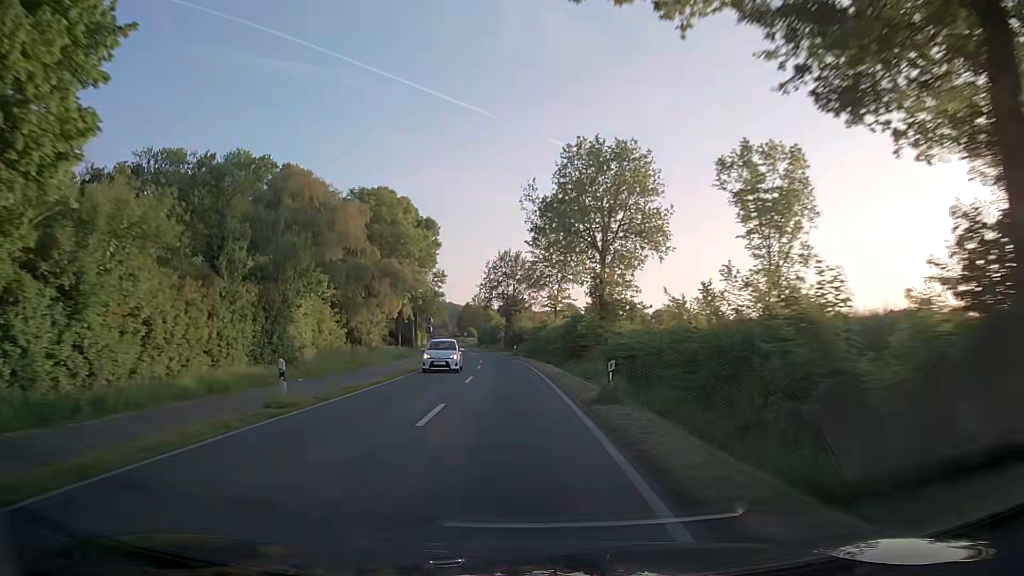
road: secondary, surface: asphalt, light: Day
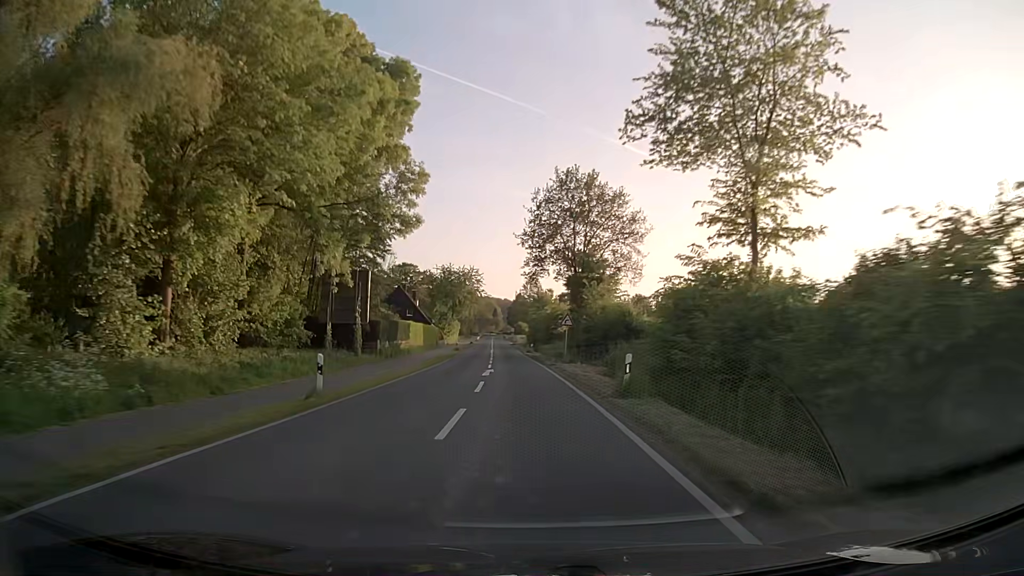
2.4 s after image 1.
(-1.9, +50.2) m; -5°
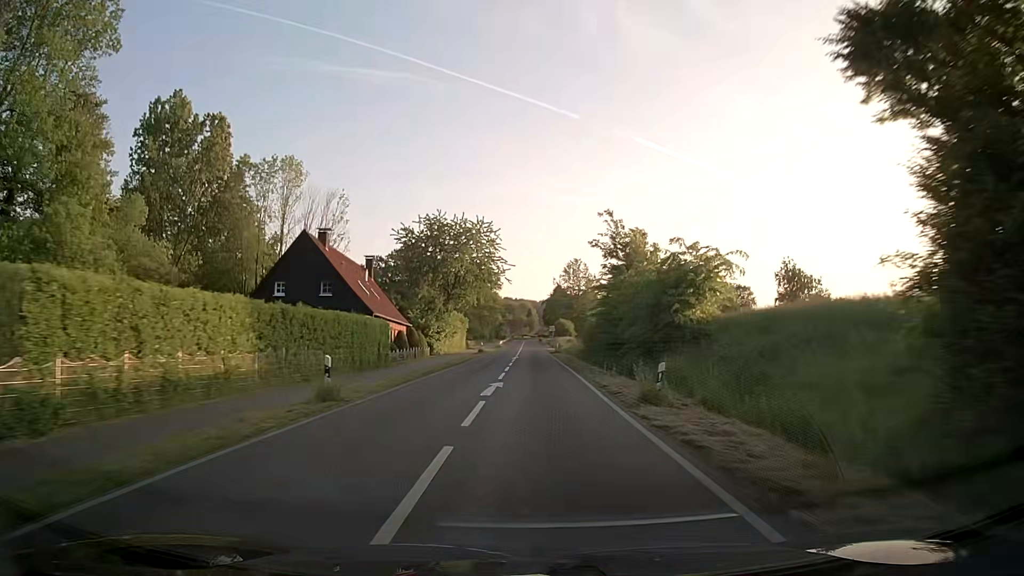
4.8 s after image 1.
(-1.4, +51.3) m; -3°
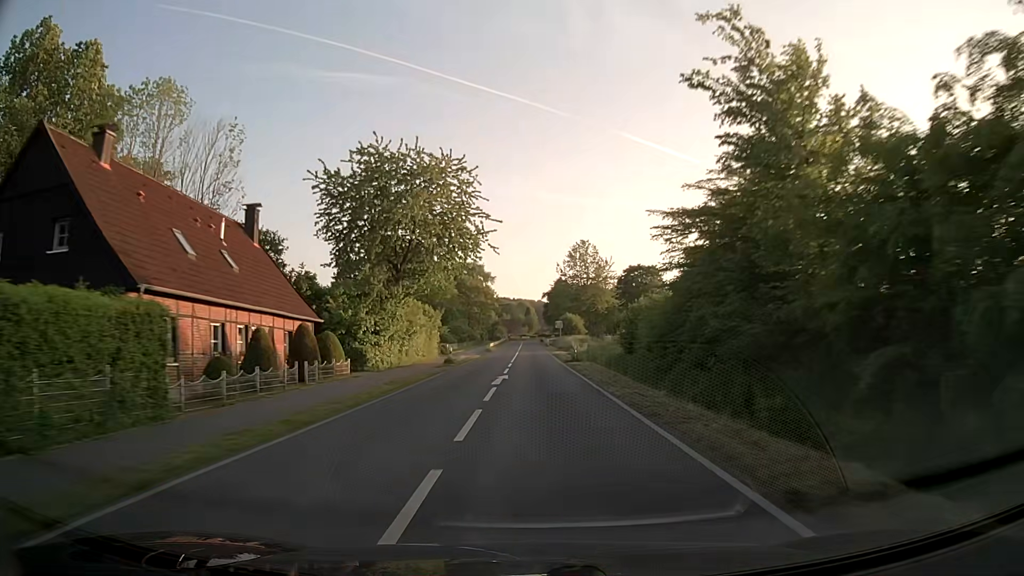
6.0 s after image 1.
(0.0, +25.5) m; 0°
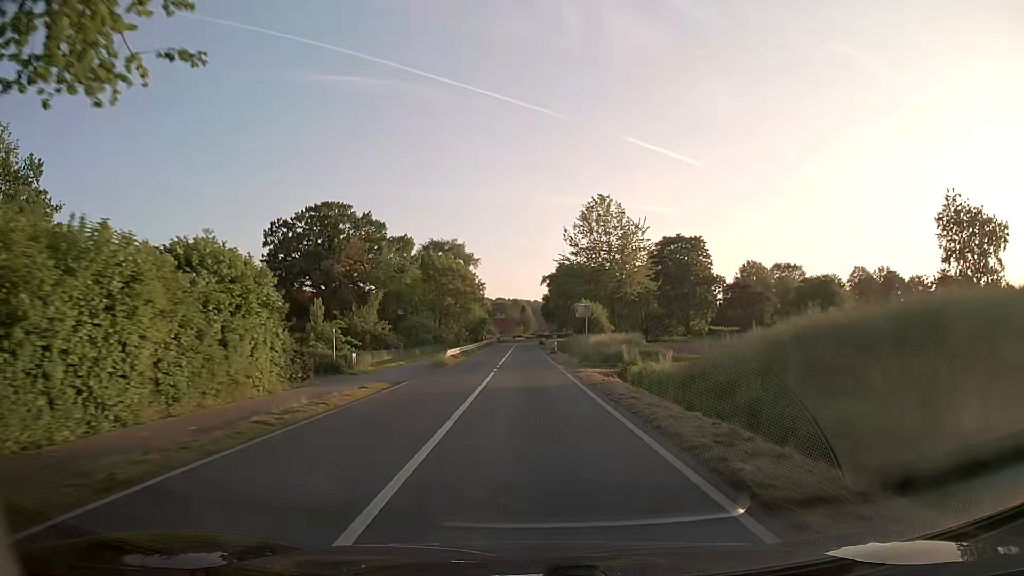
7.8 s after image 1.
(+0.3, +37.5) m; +1°
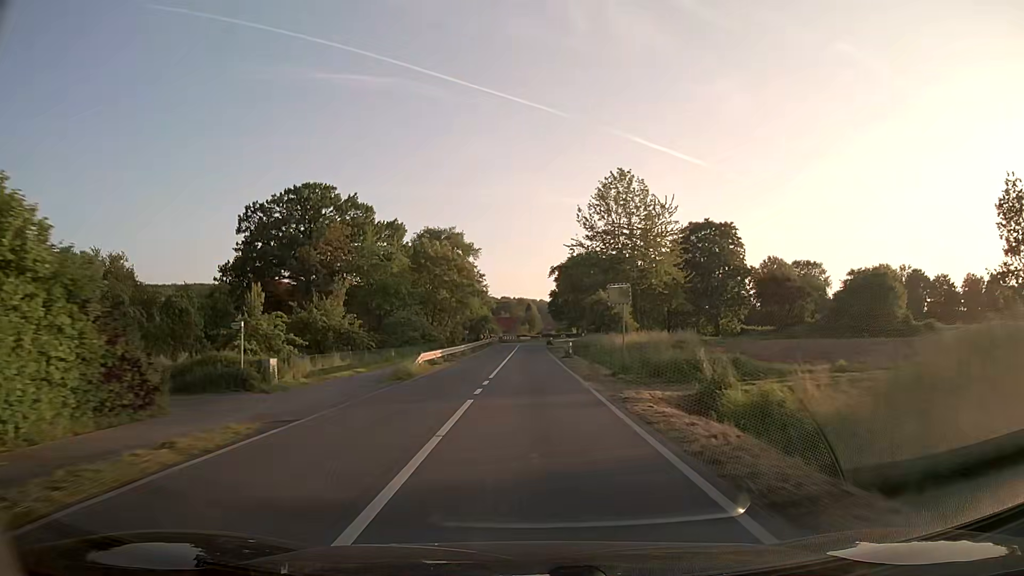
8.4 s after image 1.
(-0.1, +12.1) m; -1°
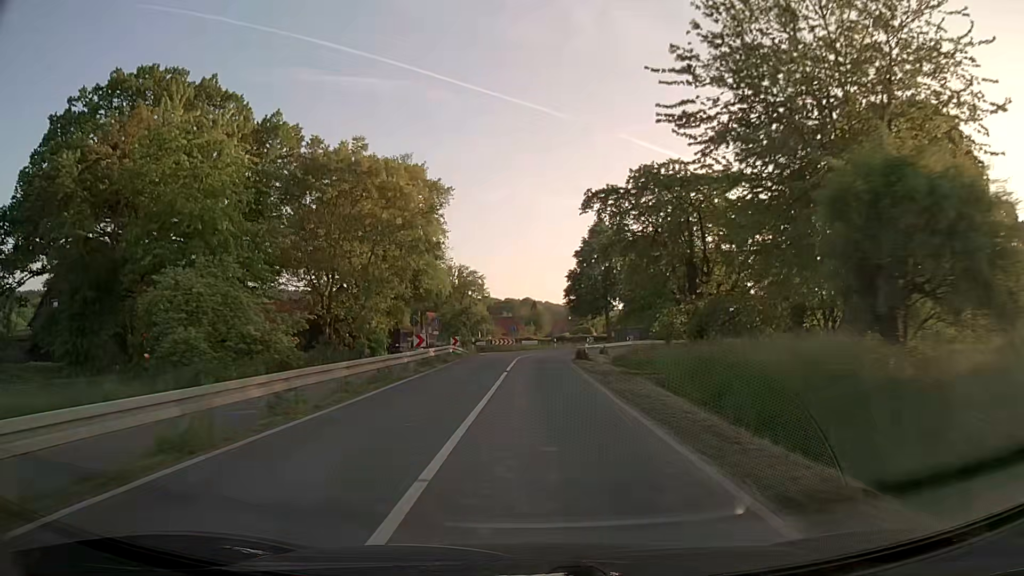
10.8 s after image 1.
(-0.2, +45.4) m; 0°
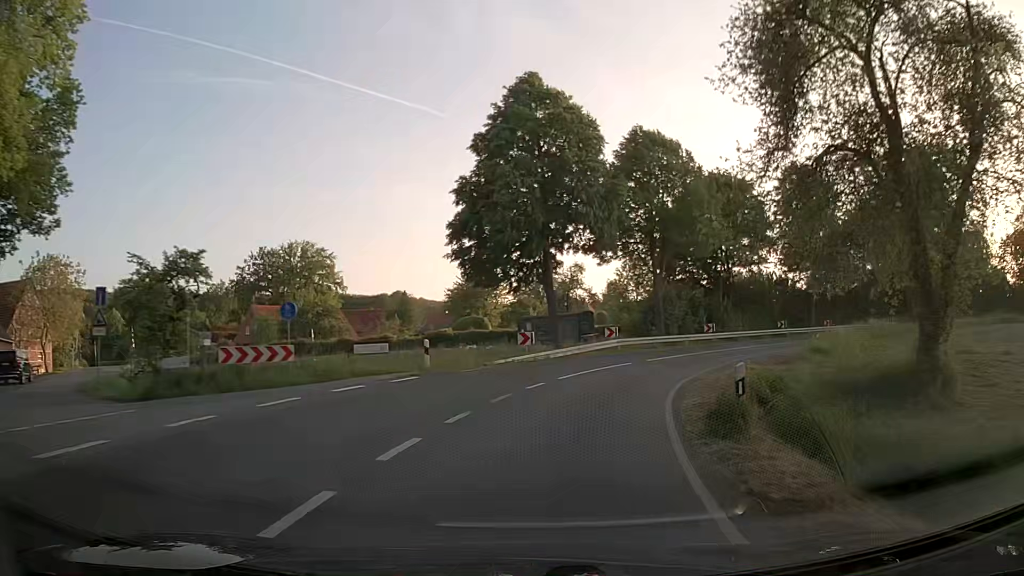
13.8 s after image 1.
(+2.0, +49.9) m; +10°
(+1, +10) (+3, +20) (+7, +29) (+12, +37) (+19, +45) (+27, +51) (+35, +56) (+44, +61) (+54, +65) (+63, +68) m
